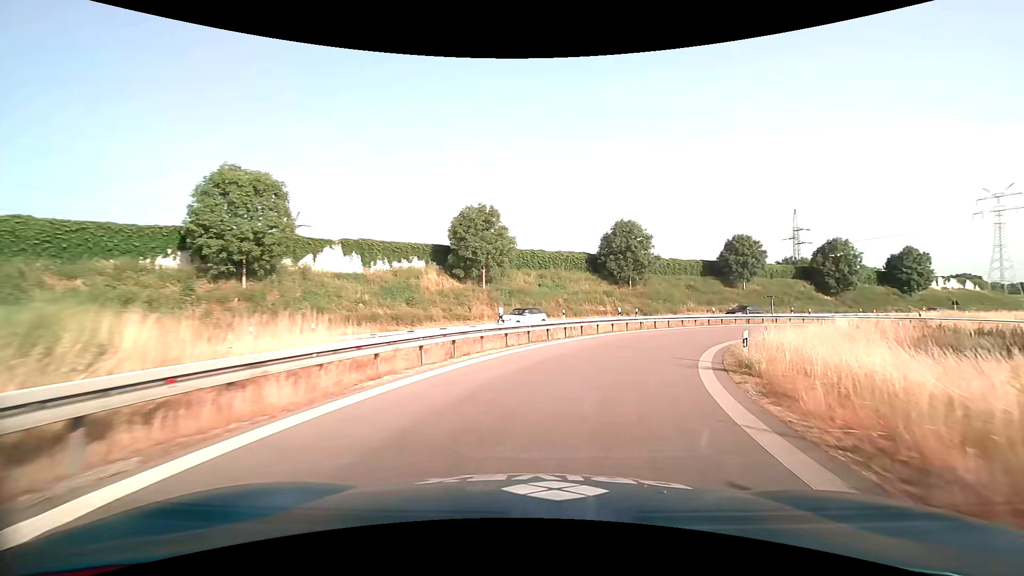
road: motorway_link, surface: asphalt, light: Day
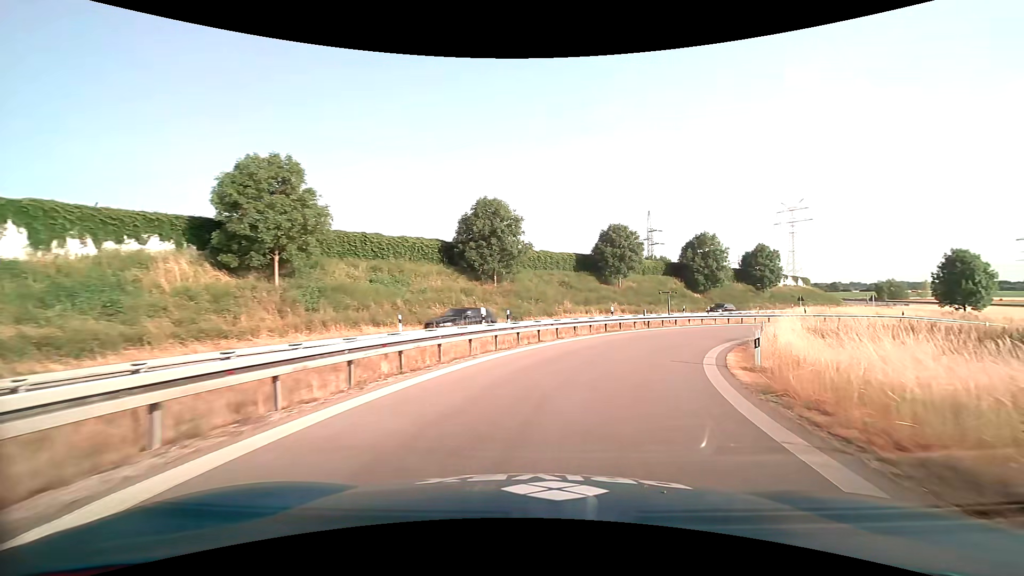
(+2.0, +14.1) m; +15°
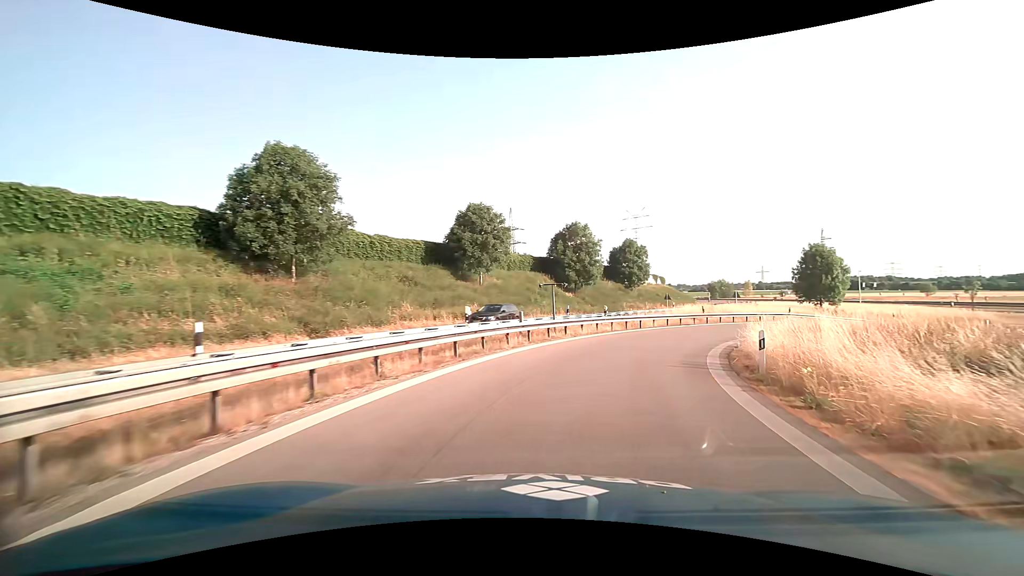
(+2.0, +14.0) m; +16°
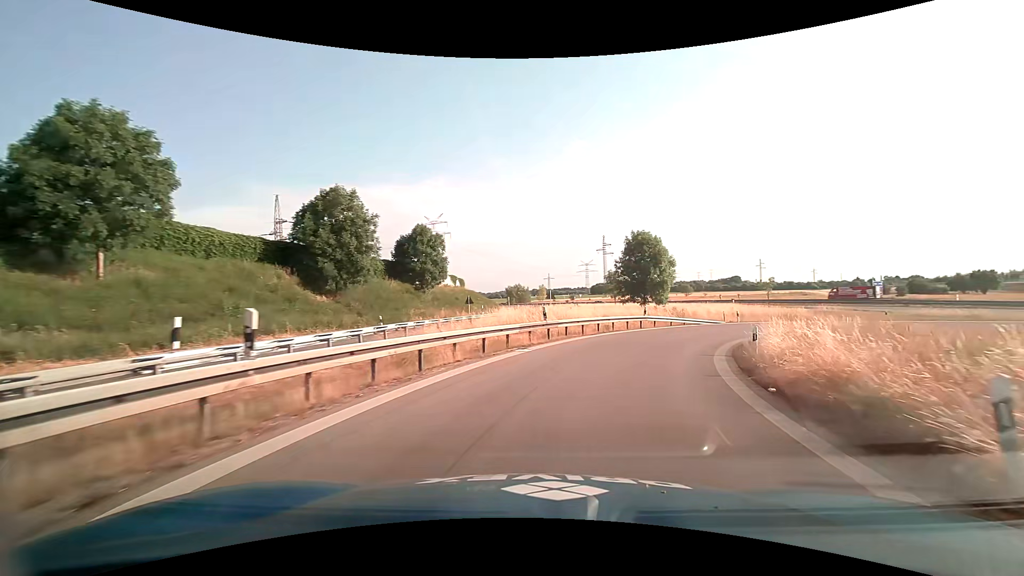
(+4.3, +20.3) m; +24°
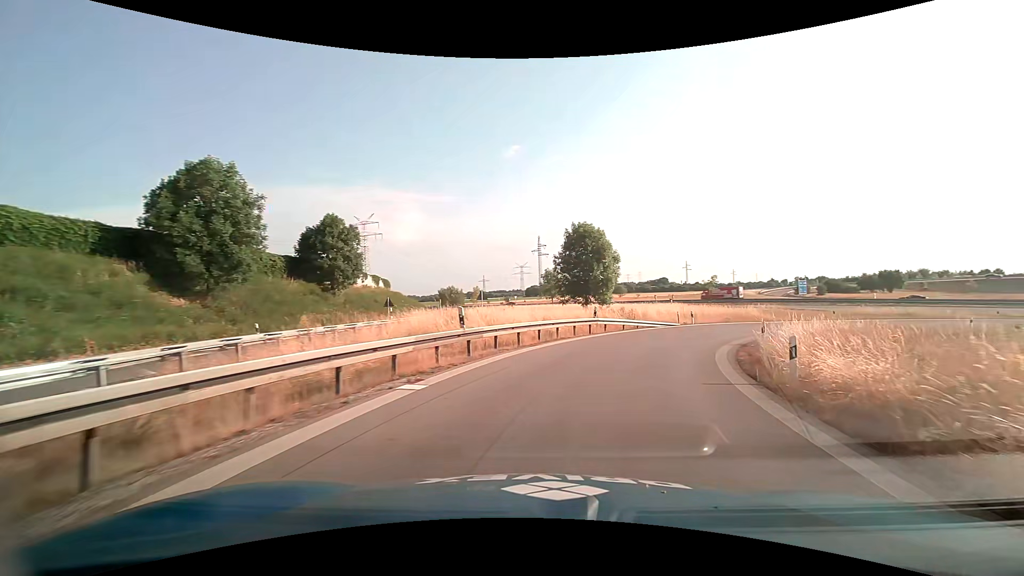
(+0.4, +6.9) m; +7°
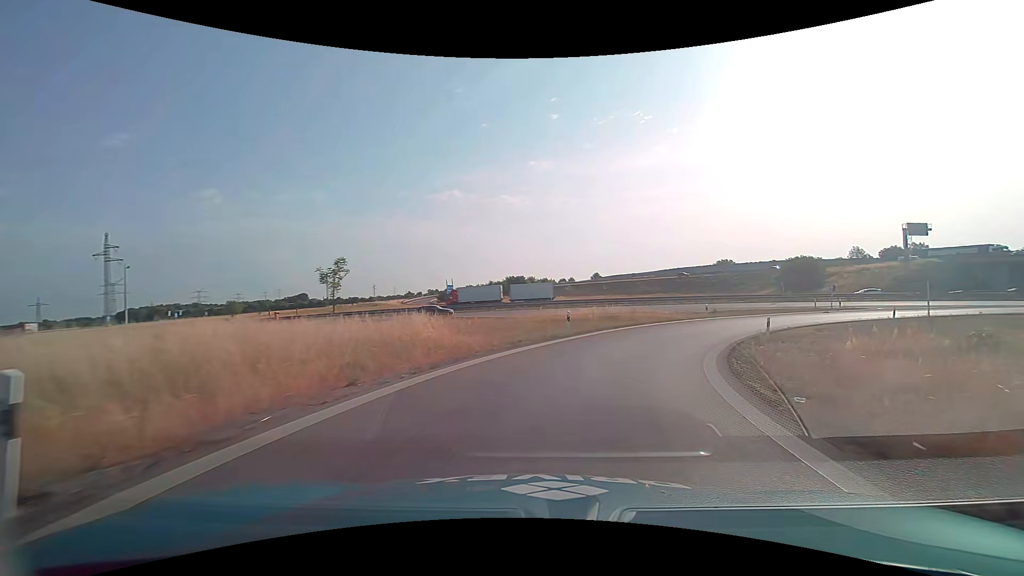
(+10.8, +32.0) m; +38°
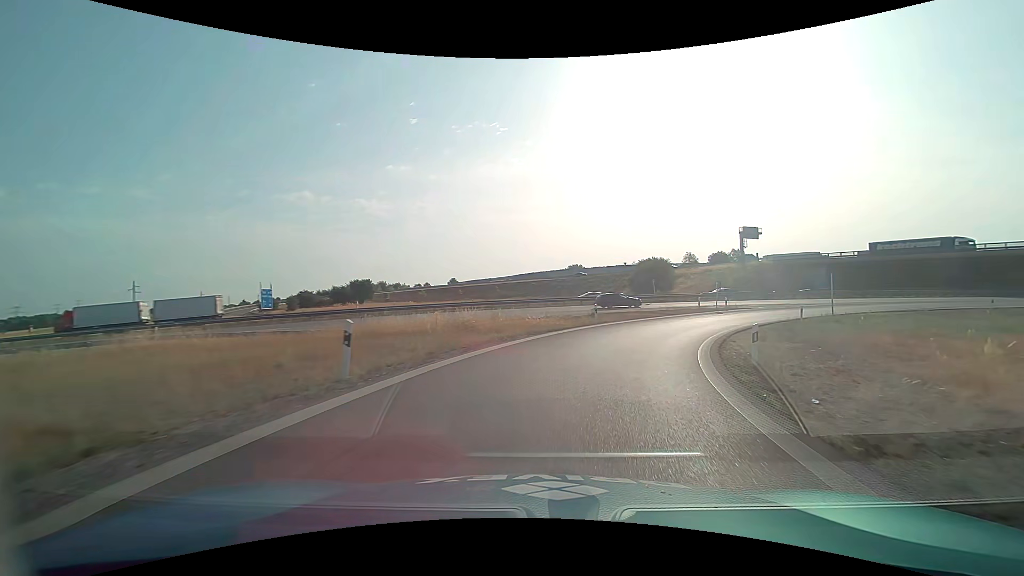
(+1.9, +13.7) m; +16°
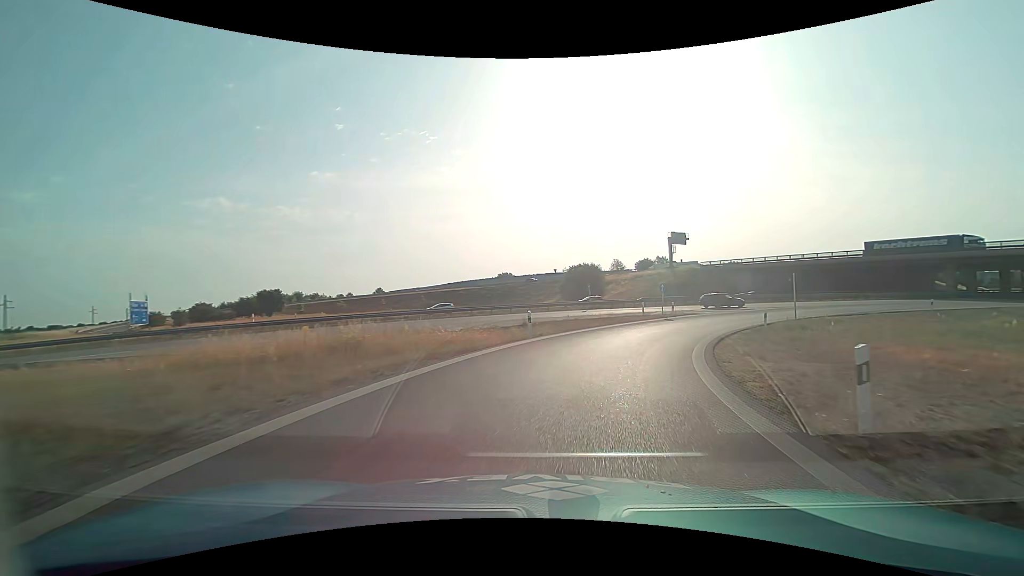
(+0.5, +7.0) m; +8°
(+1, +10) (+4, +19) (+9, +28) (+15, +36) (+22, +43) (+30, +49) (+39, +54) (+48, +58) (+57, +61) (+67, +65) m
